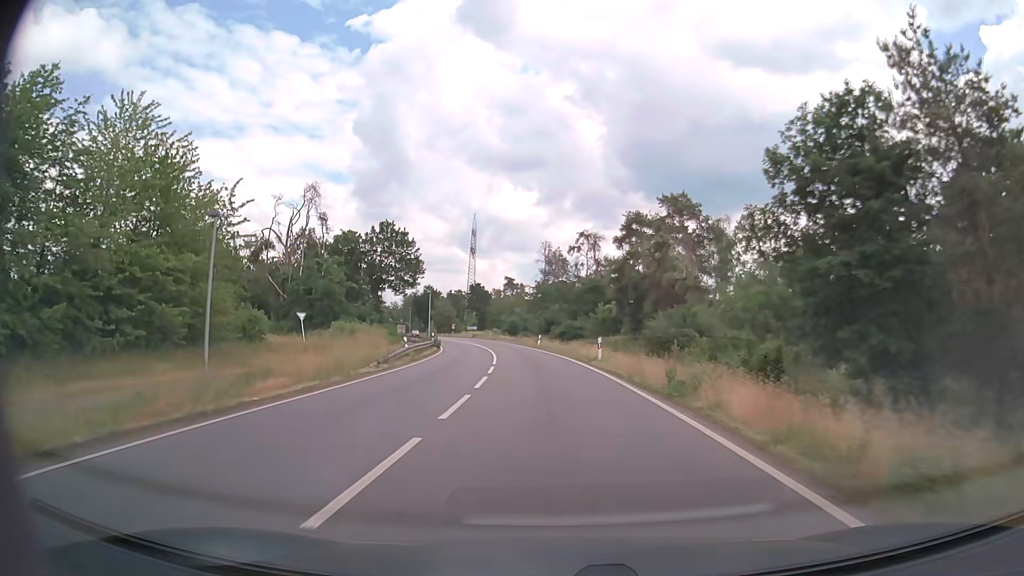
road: primary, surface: asphalt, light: Day
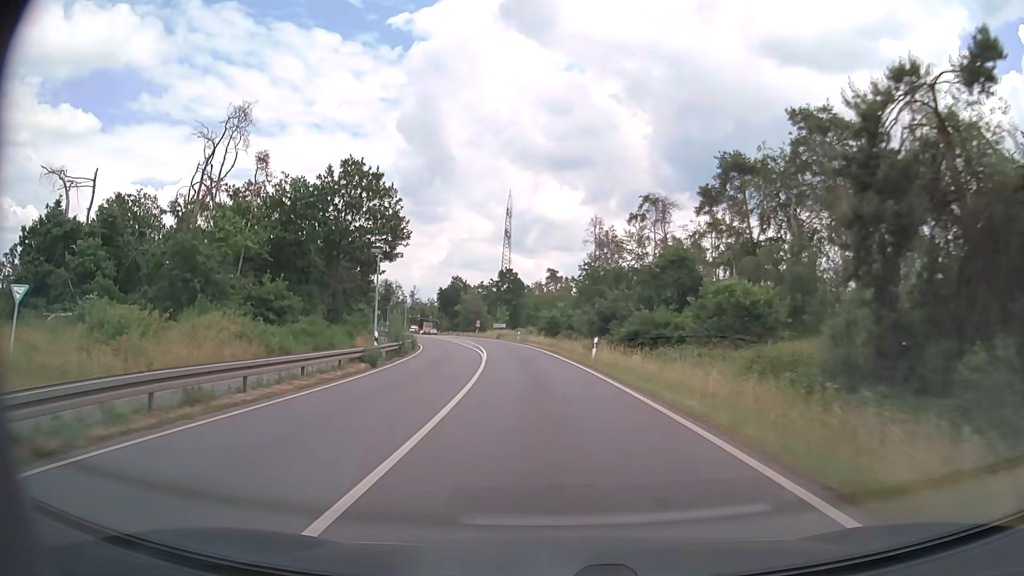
(-1.0, +29.7) m; -4°
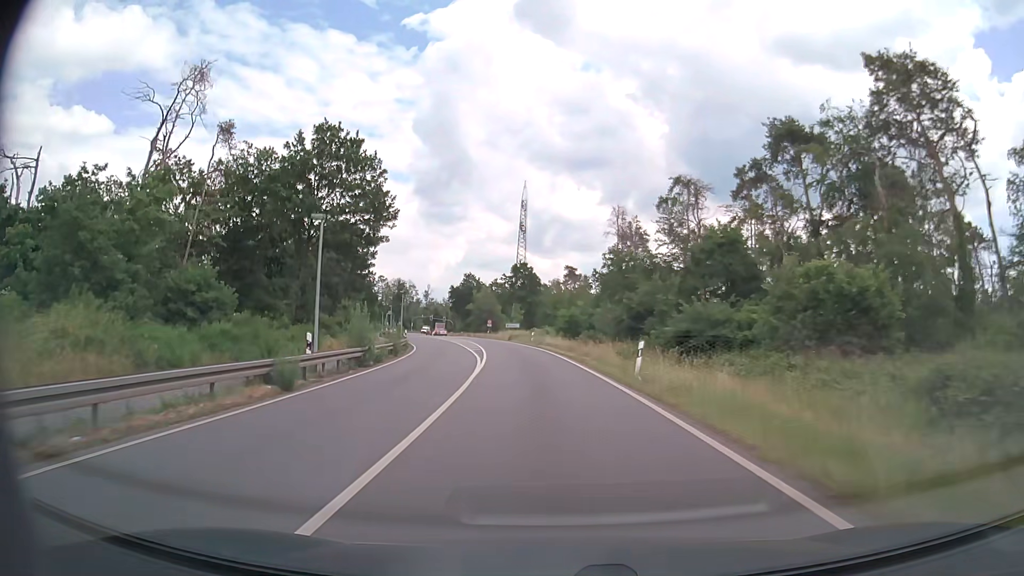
(-0.1, +9.7) m; -2°
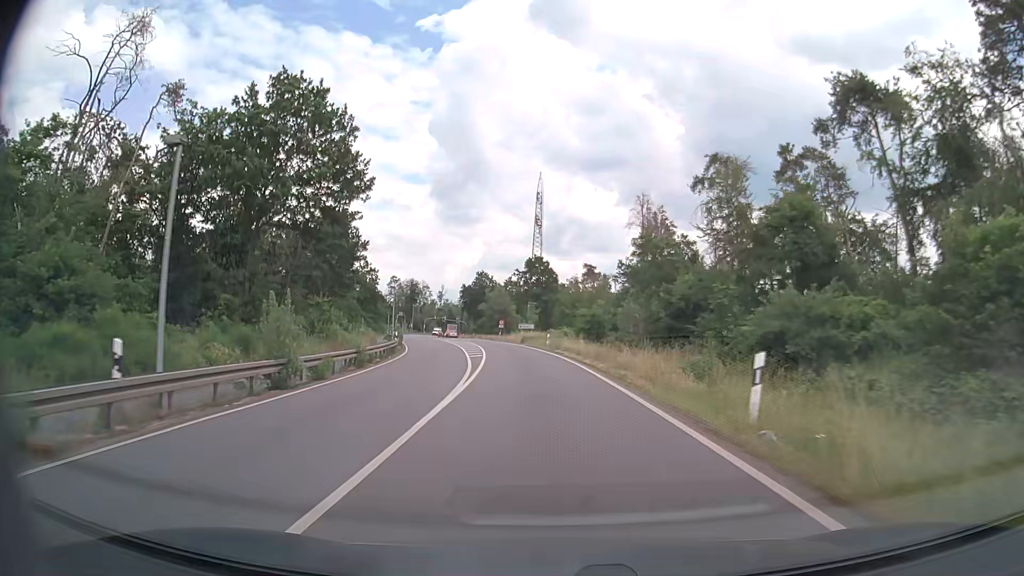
(-0.1, +9.7) m; -1°
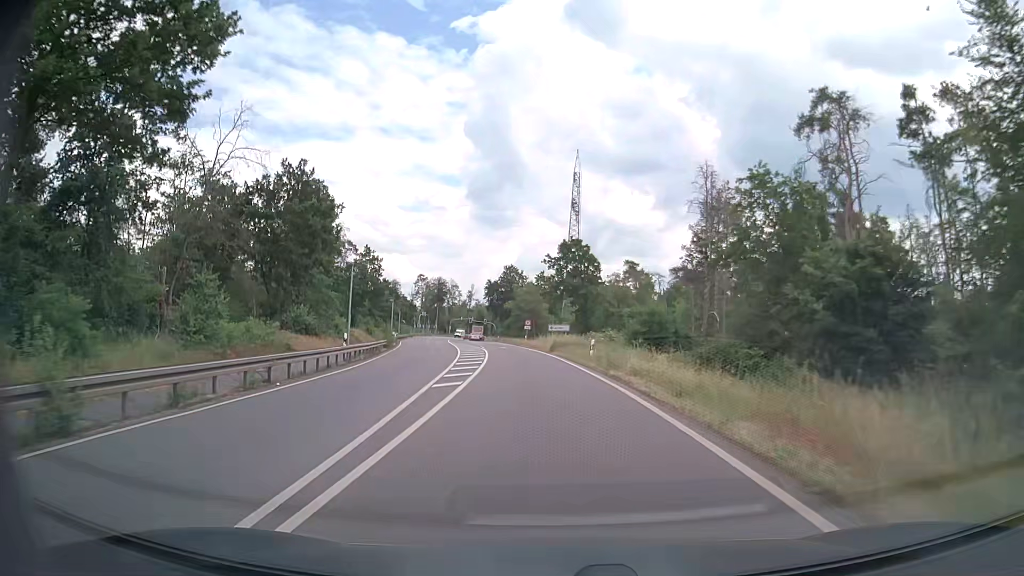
(-0.5, +19.1) m; -2°
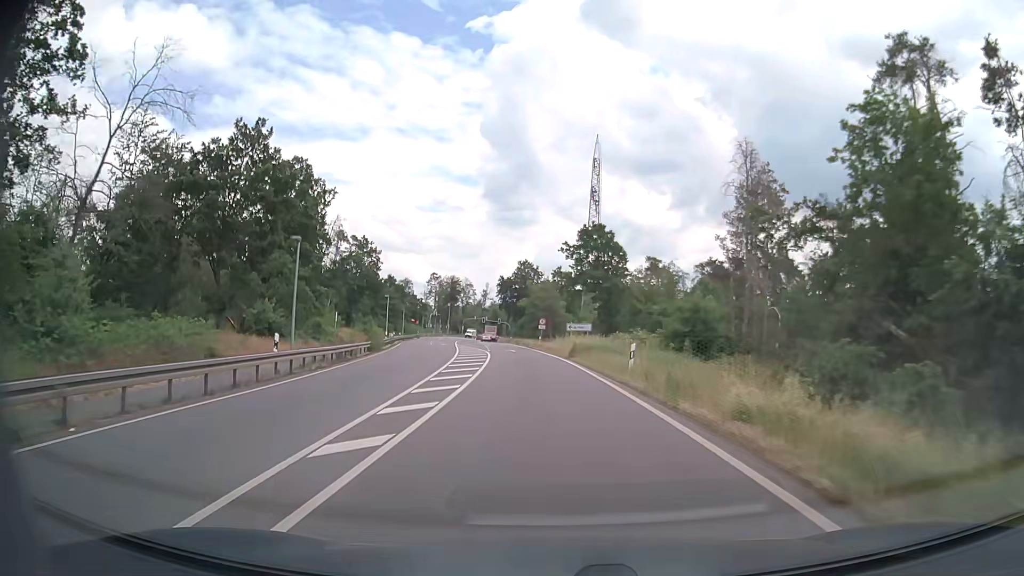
(-0.2, +9.5) m; -2°
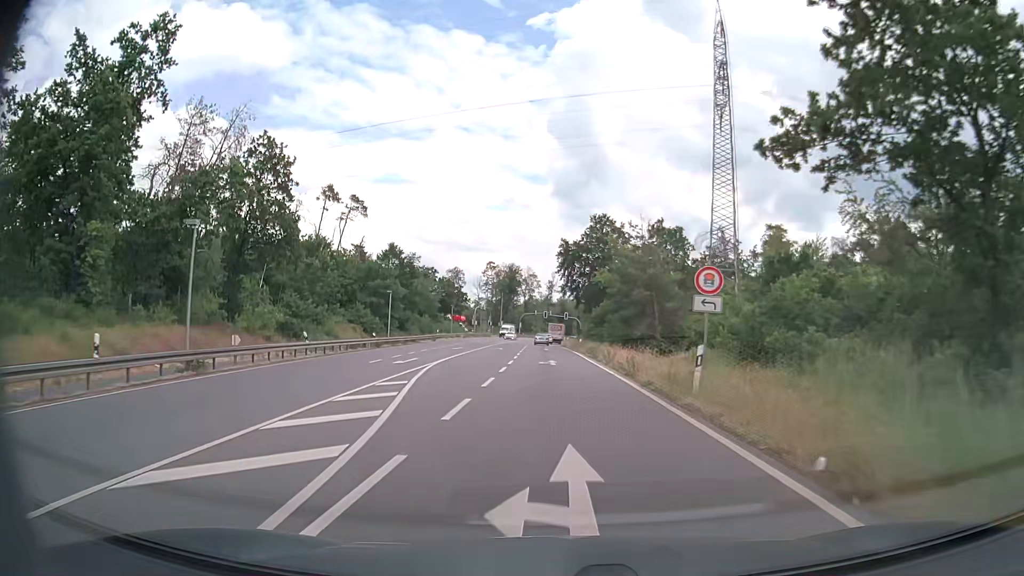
(-2.6, +46.4) m; -6°
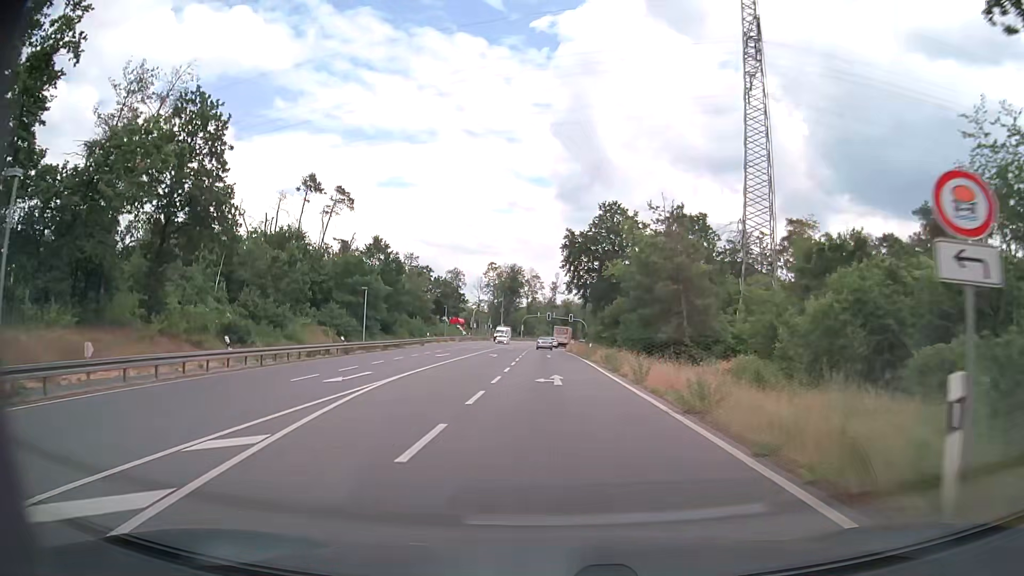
(-0.1, +9.3) m; -1°
(0, +10) (0, +20) (0, +30) (0, +40) (0, +50) (-1, +60) (-1, +70) (-1, +80) (-1, +90) (0, +100) m
